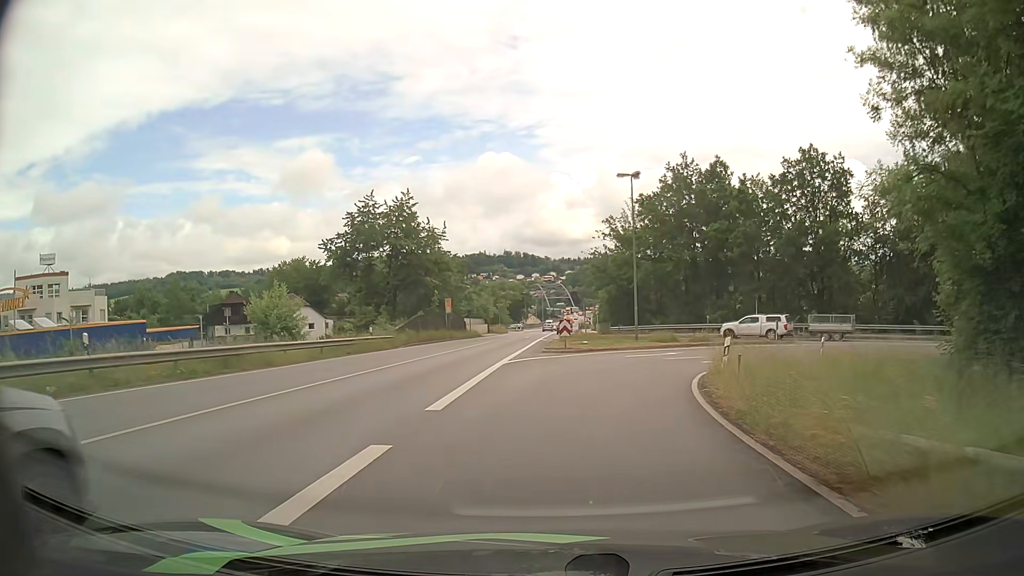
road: primary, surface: asphalt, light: Day
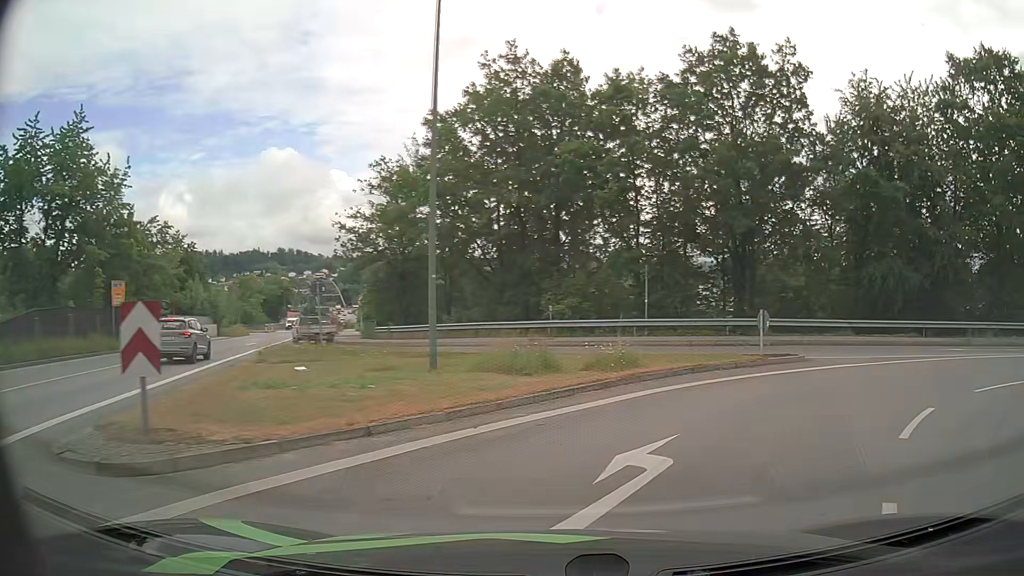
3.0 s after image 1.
(+2.1, +24.8) m; +18°
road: primary_link
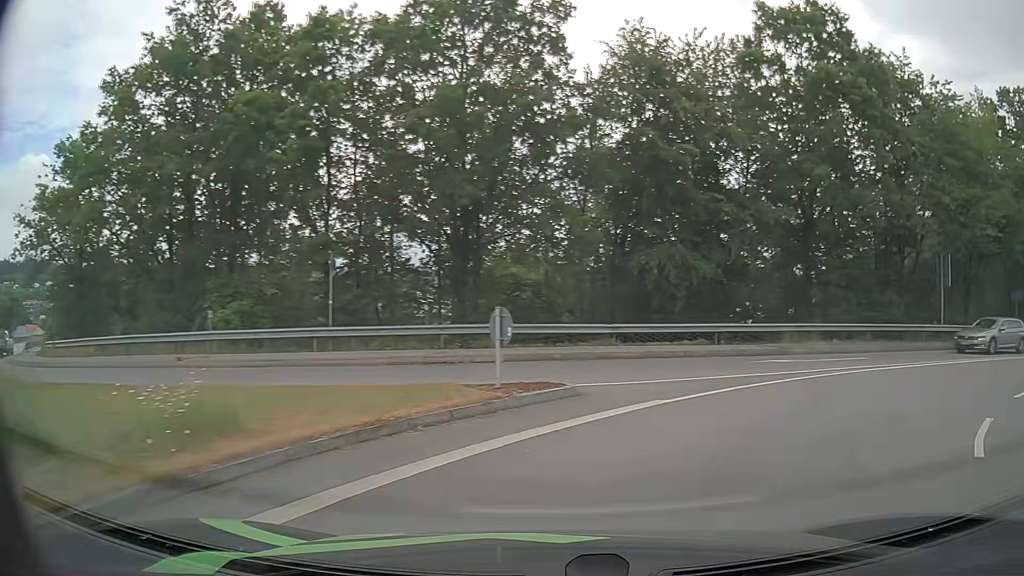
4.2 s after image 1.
(+1.6, +7.9) m; +24°
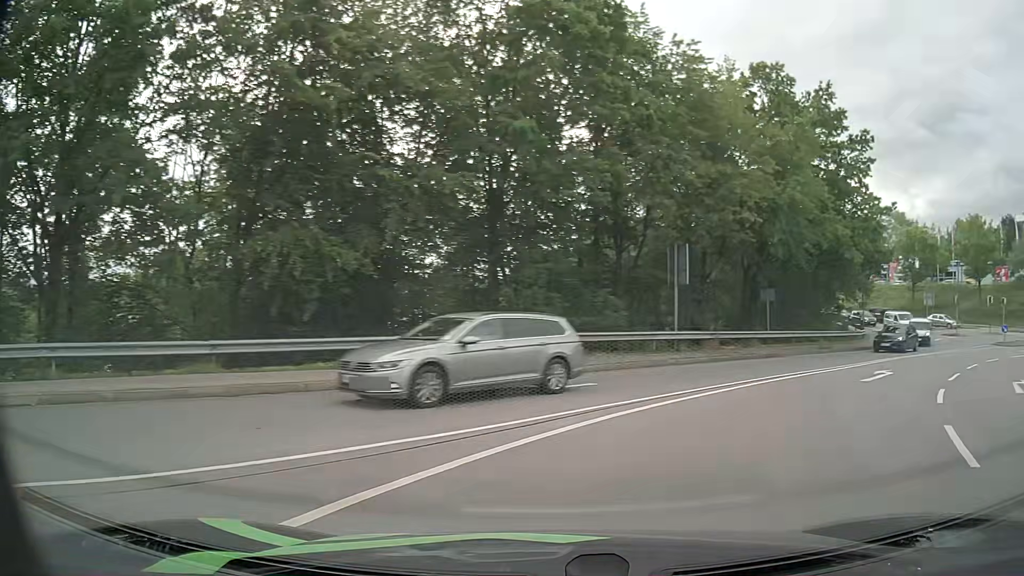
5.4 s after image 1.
(+1.7, +7.2) m; +27°
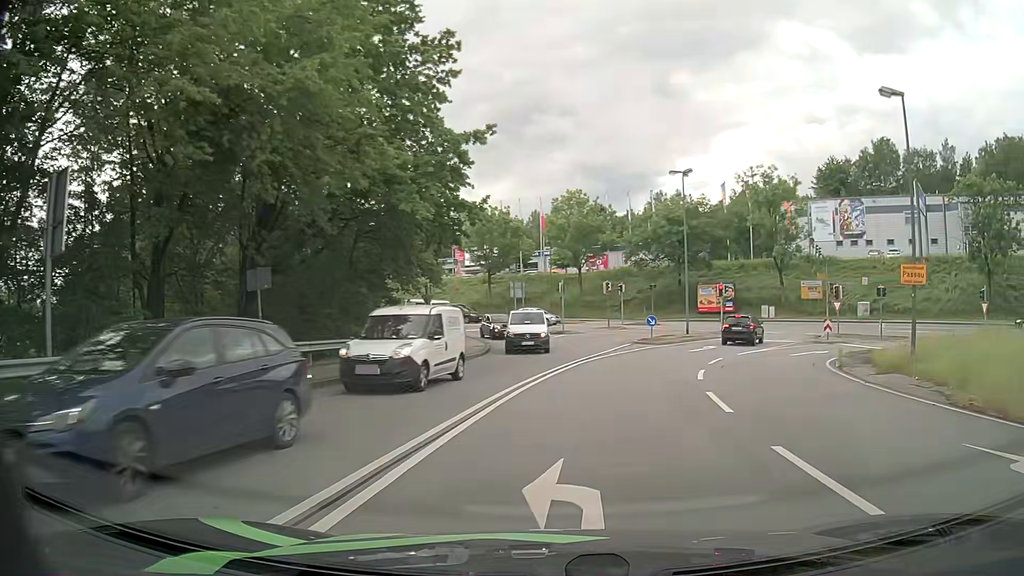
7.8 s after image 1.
(+5.6, +14.0) m; +39°
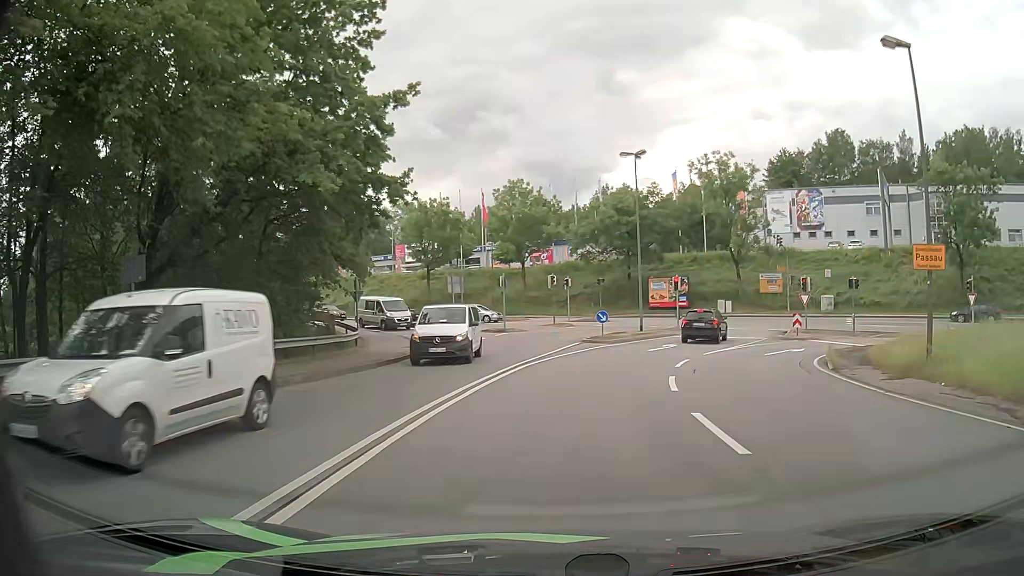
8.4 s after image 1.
(+0.1, +3.7) m; +4°
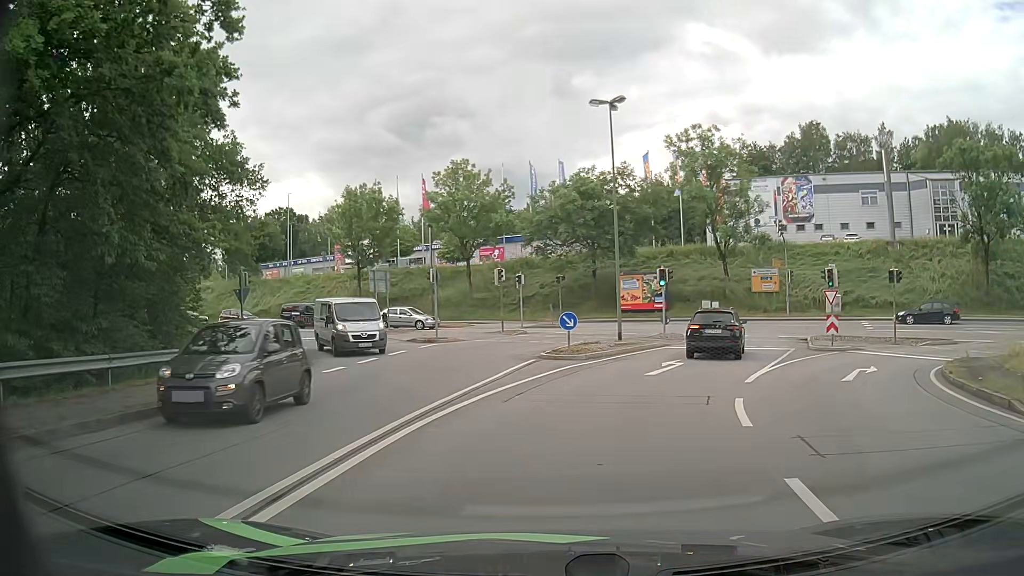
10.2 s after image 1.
(+0.4, +10.1) m; +3°
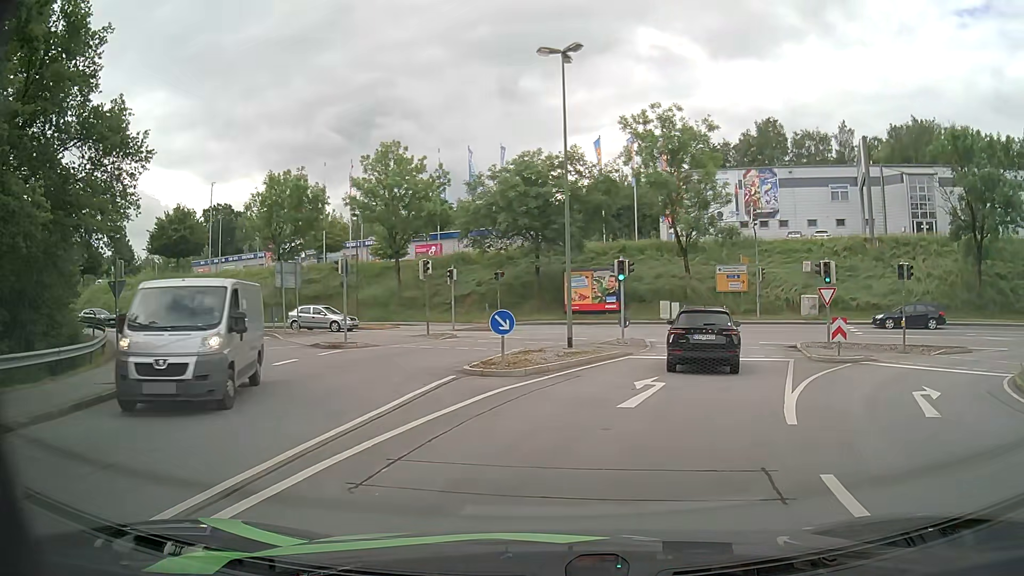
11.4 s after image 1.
(+0.2, +5.9) m; +5°
(+1, +10) (+4, +19) (+6, +29) (+2, +38) (-7, +43) (-16, +46) (-26, +47) (-36, +49) (-46, +51) (-55, +53) m
